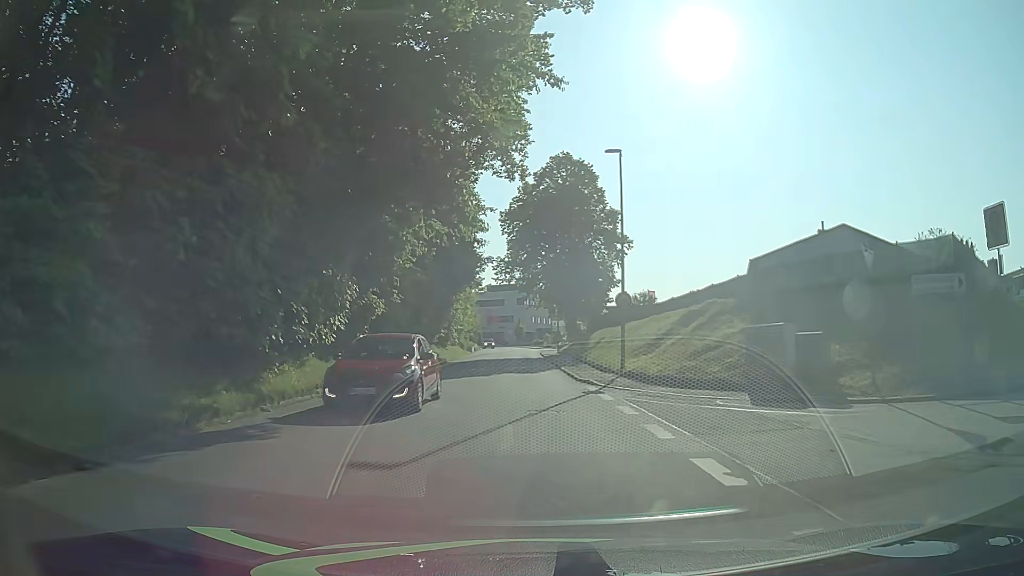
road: tertiary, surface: asphalt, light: Day
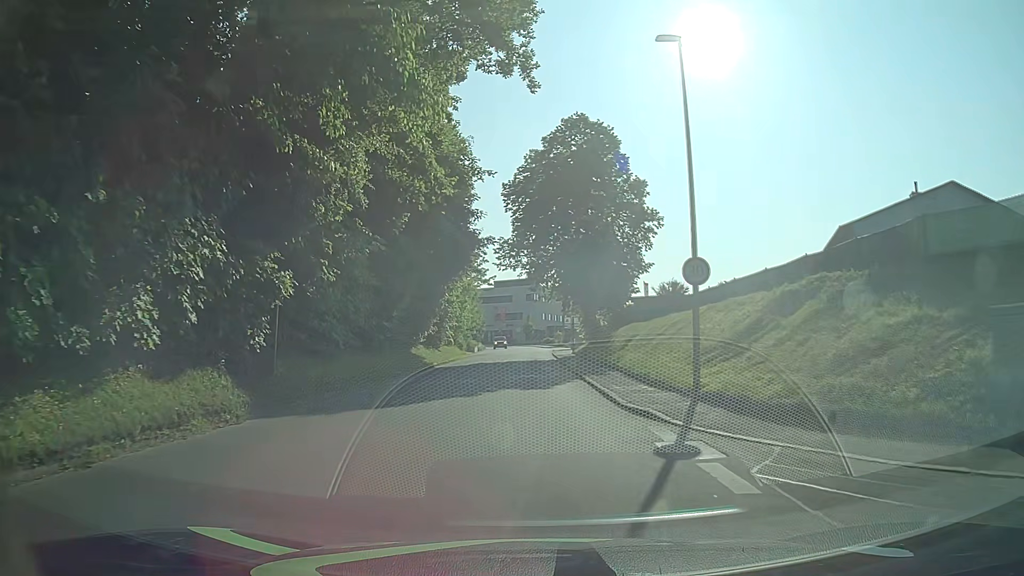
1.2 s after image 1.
(-0.1, +9.5) m; -1°
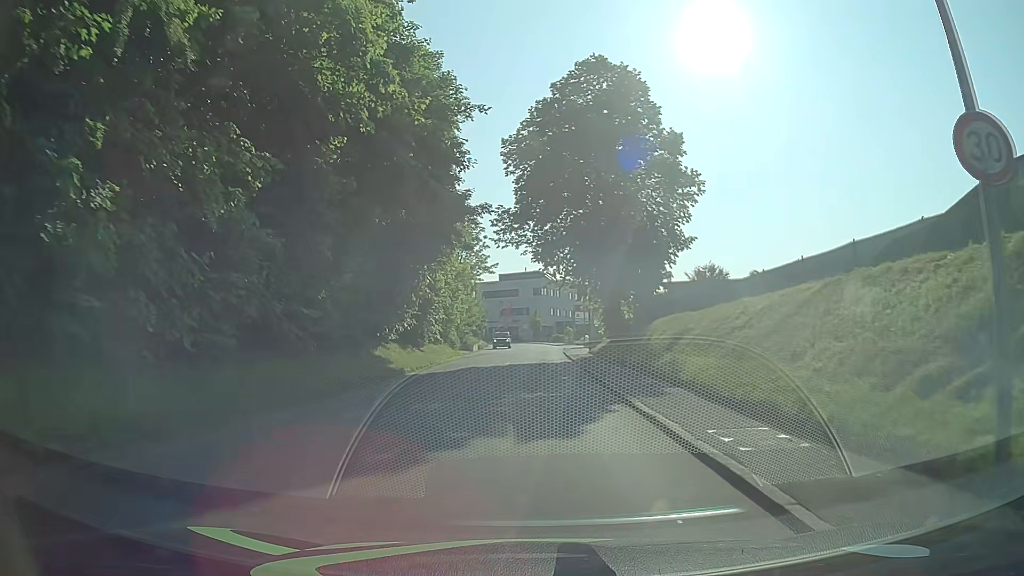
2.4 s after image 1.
(-0.1, +9.6) m; -1°
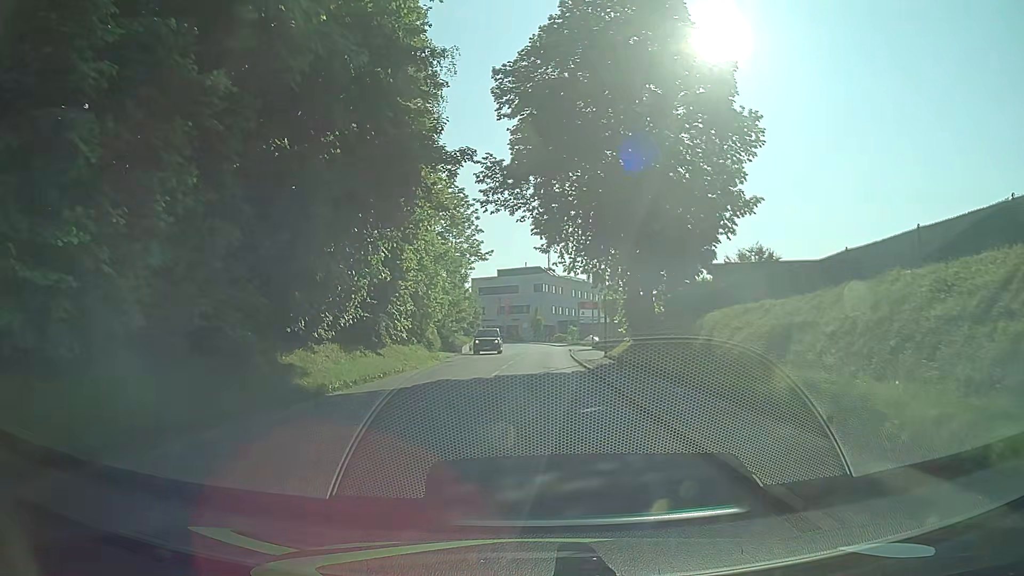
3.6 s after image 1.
(0.0, +9.6) m; 0°
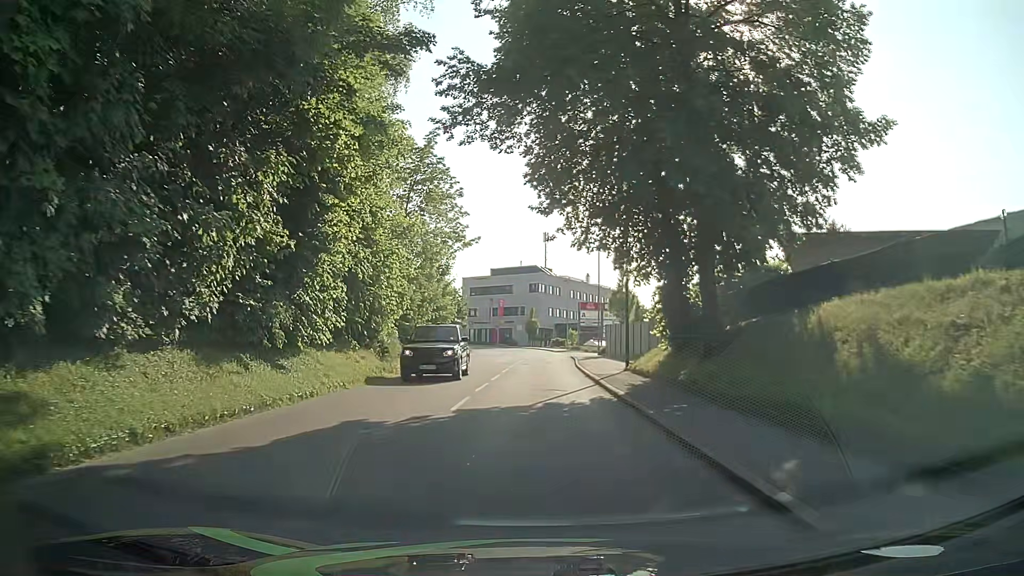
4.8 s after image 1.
(0.0, +9.7) m; +1°
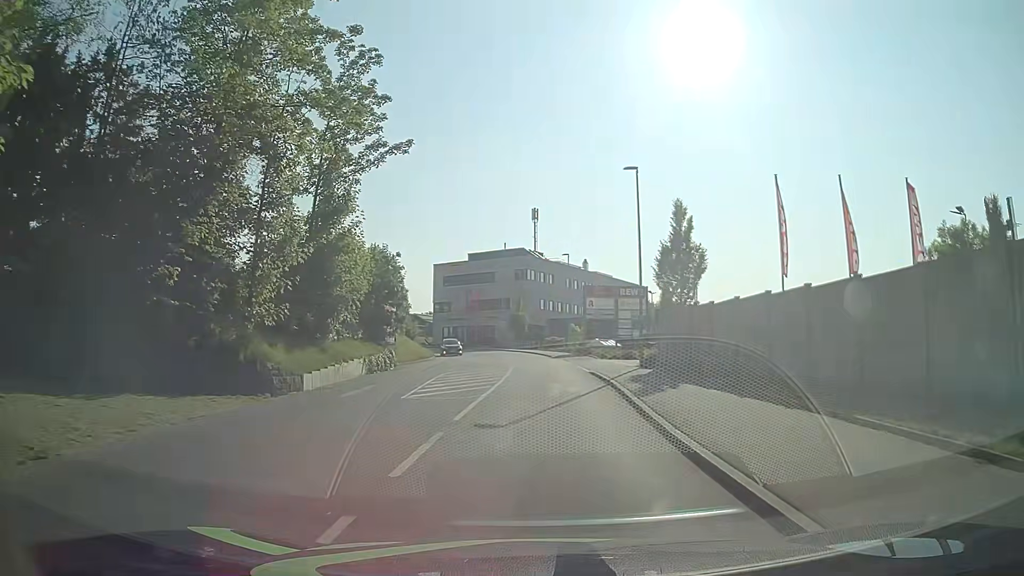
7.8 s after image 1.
(+0.1, +23.9) m; +1°
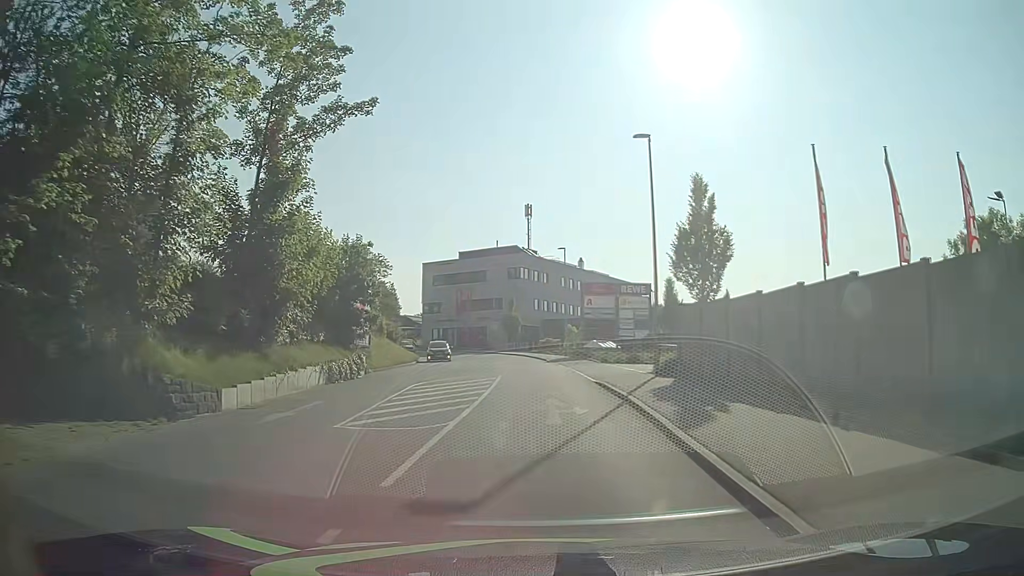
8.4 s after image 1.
(0.0, +4.8) m; 0°
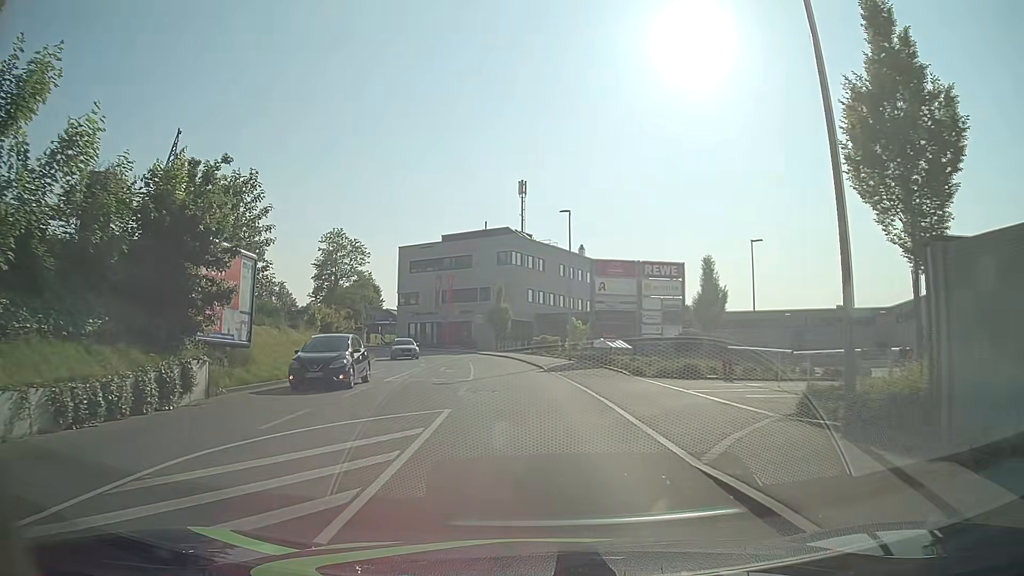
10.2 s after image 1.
(+0.1, +14.3) m; +1°
